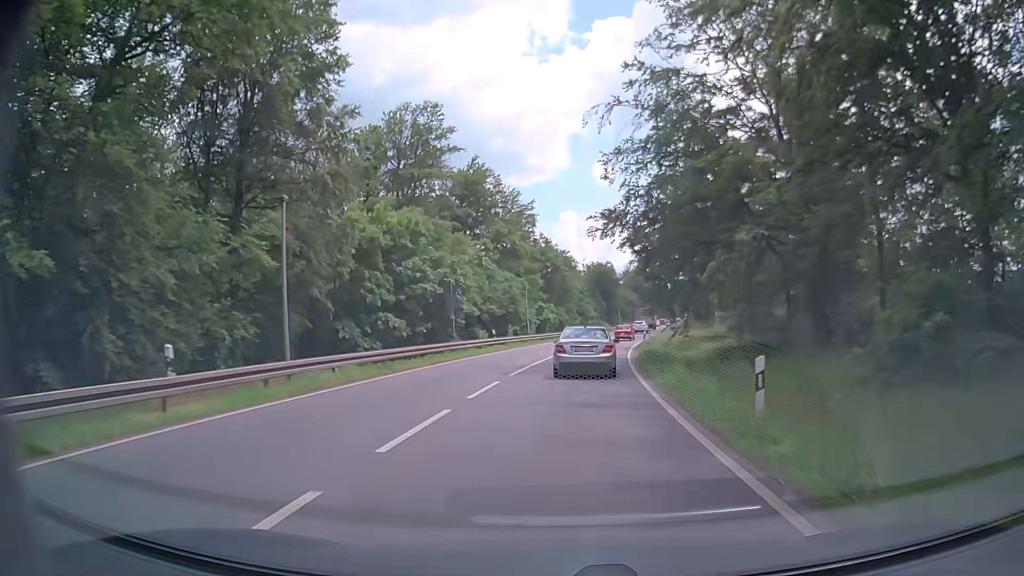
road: primary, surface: asphalt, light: Day
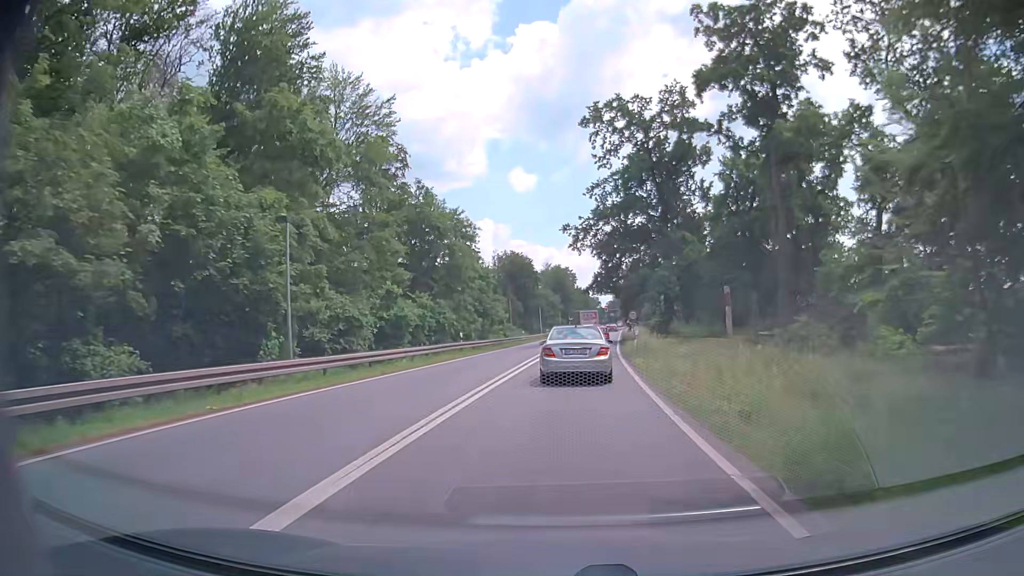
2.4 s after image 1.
(+2.7, +39.0) m; +7°
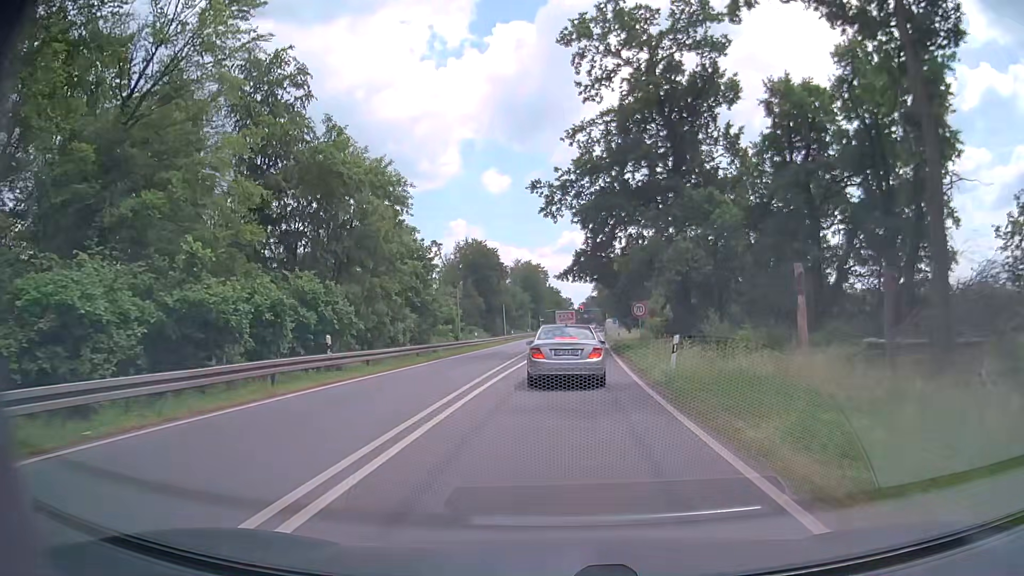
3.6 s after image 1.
(+0.5, +18.6) m; +3°
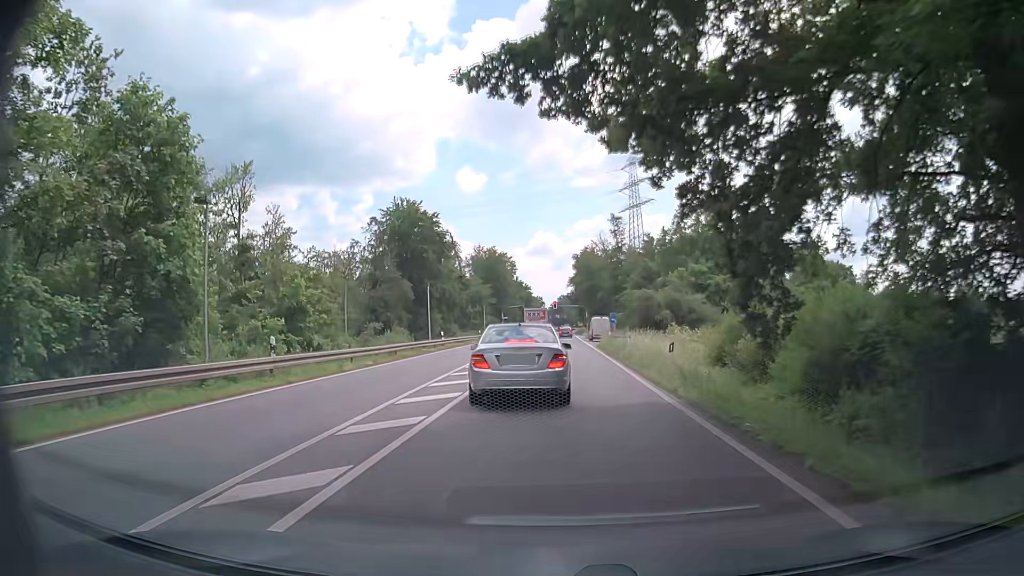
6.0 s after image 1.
(+0.7, +33.3) m; +3°
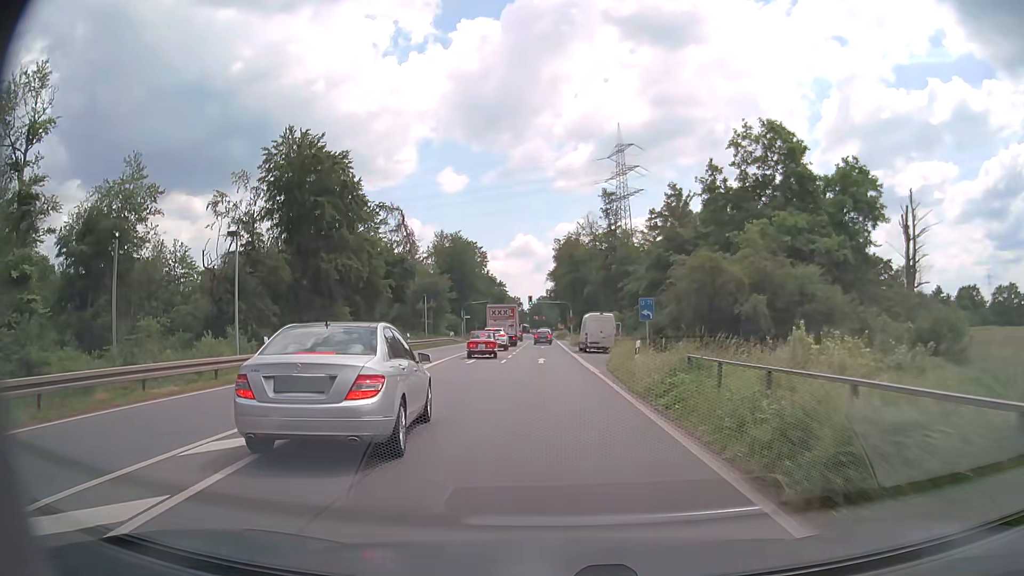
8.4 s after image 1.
(+0.4, +27.8) m; +1°
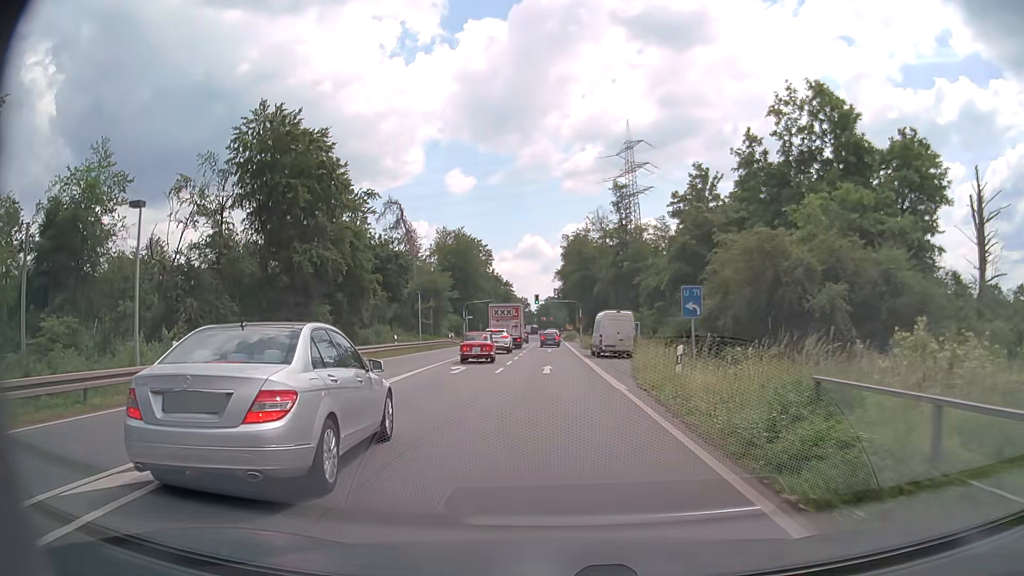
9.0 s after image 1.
(0.0, +6.4) m; -1°
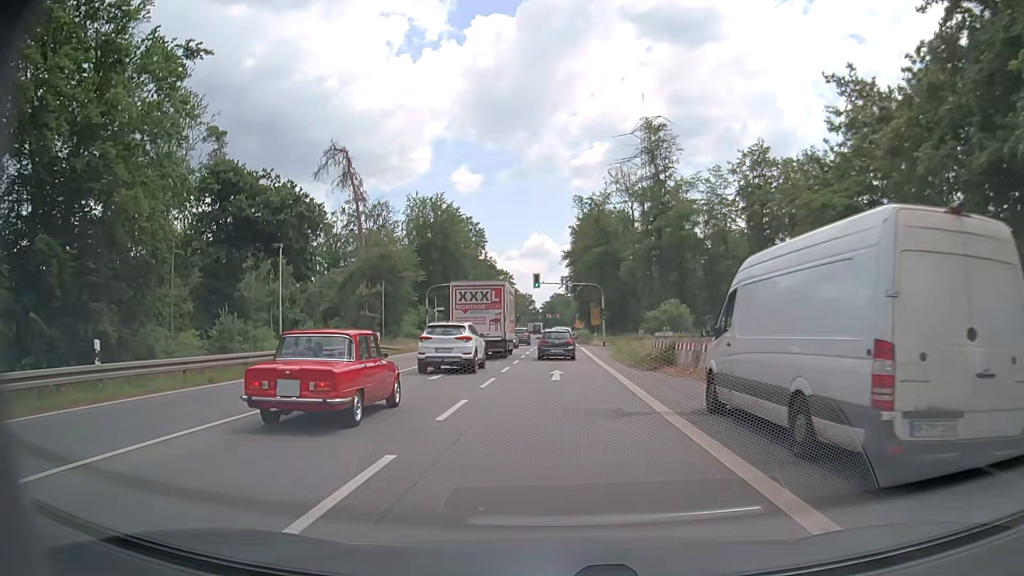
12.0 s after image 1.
(-0.3, +30.7) m; 0°
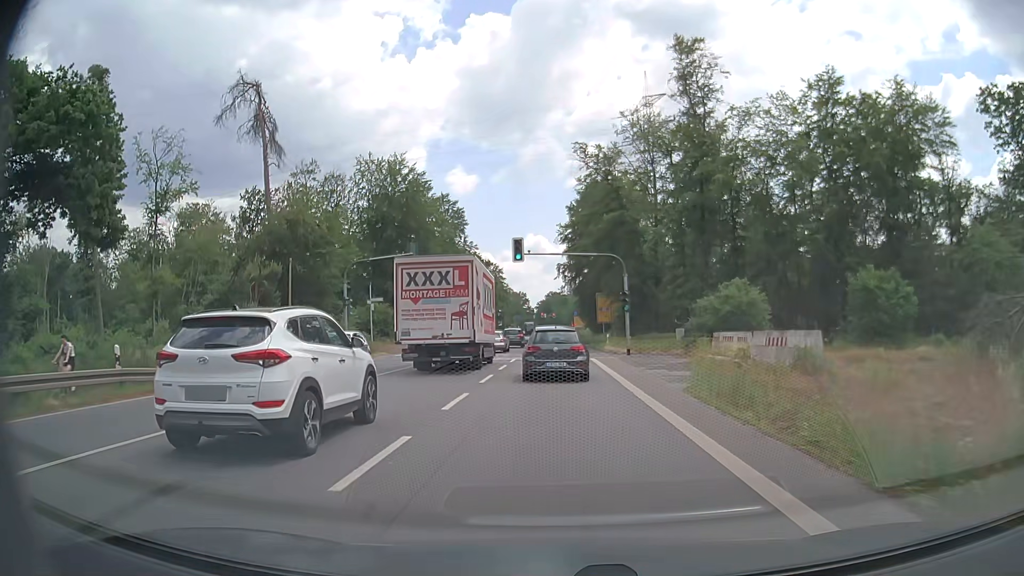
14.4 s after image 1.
(+0.1, +22.8) m; +1°
(0, +10) (0, +20) (0, +30) (0, +40) (0, +50) (-1, +60) (-1, +70) (-1, +80) (-1, +90) (-1, +100) m
